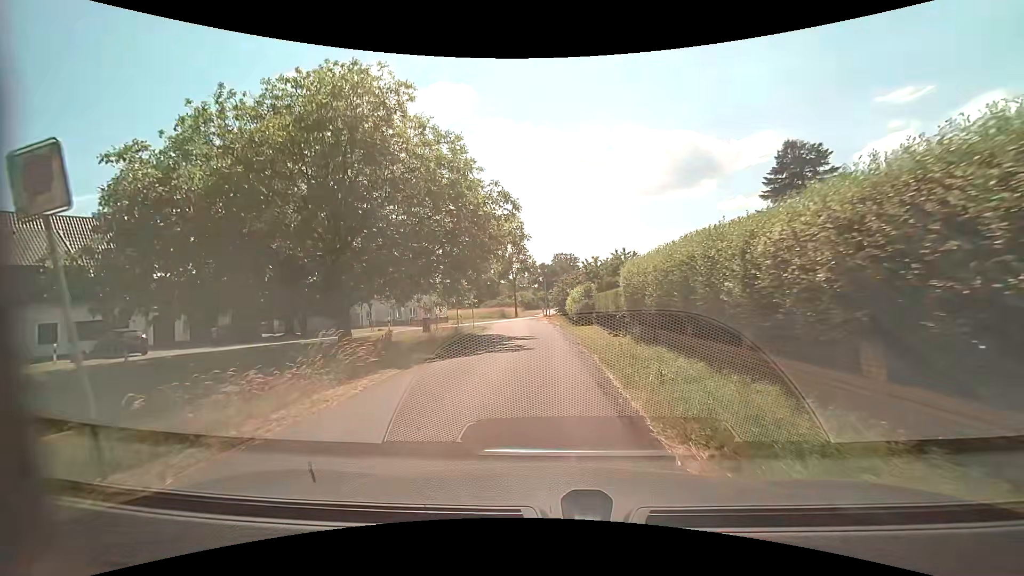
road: unclassified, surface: asphalt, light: Day
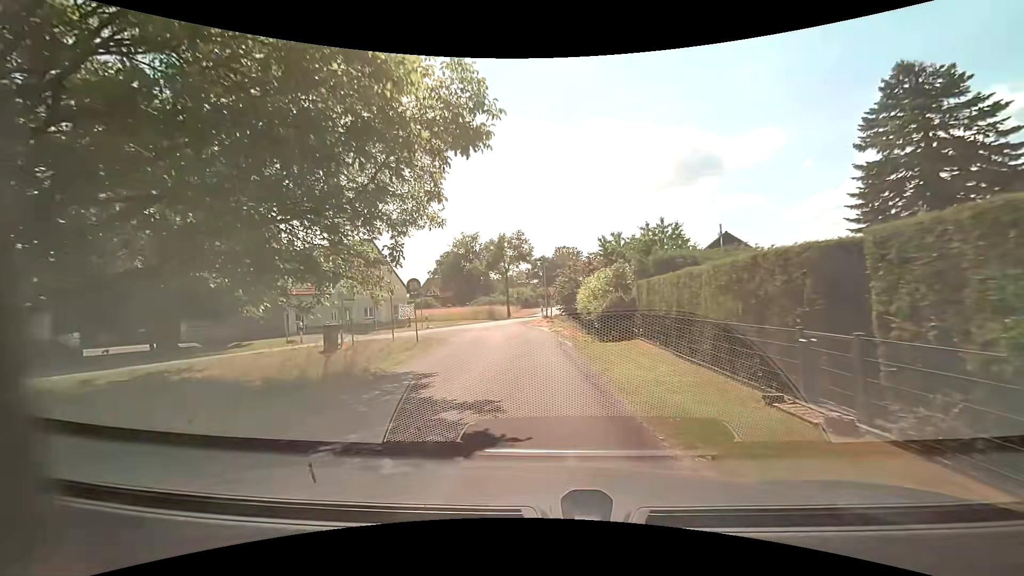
(0.0, +15.8) m; 0°
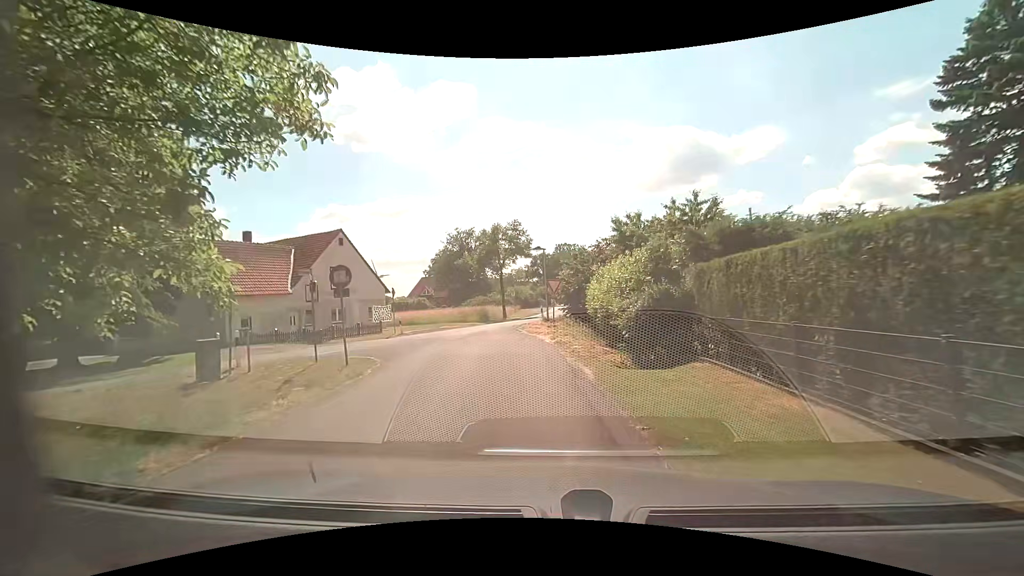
(-0.1, +7.2) m; 0°
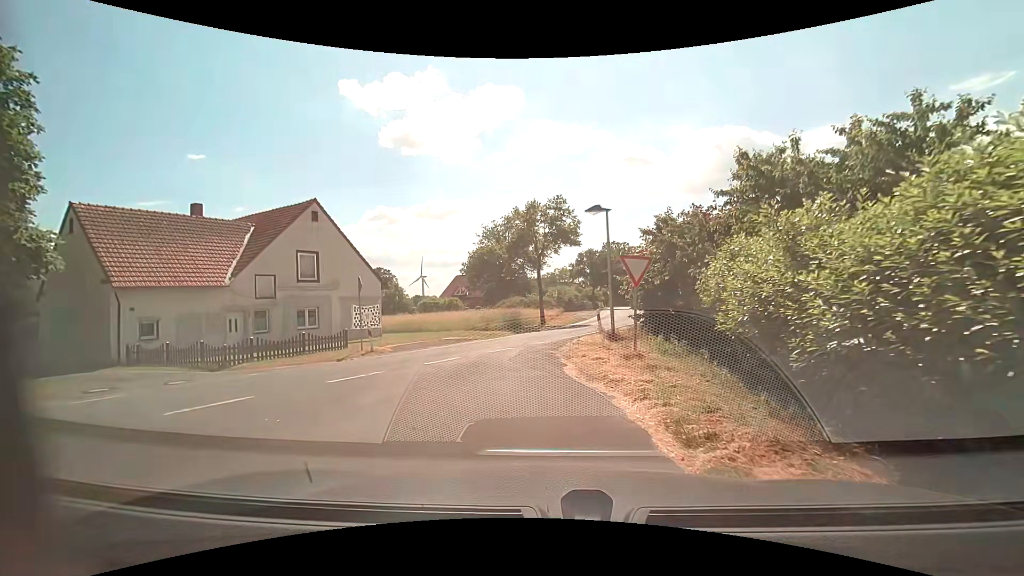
(-0.7, +12.3) m; -6°
(-1, +10) (-1, +20) (+2, +29) (+5, +39) (+7, +49) (+9, +58) (+11, +68) (+12, +78) (+13, +88) (+15, +98) m
